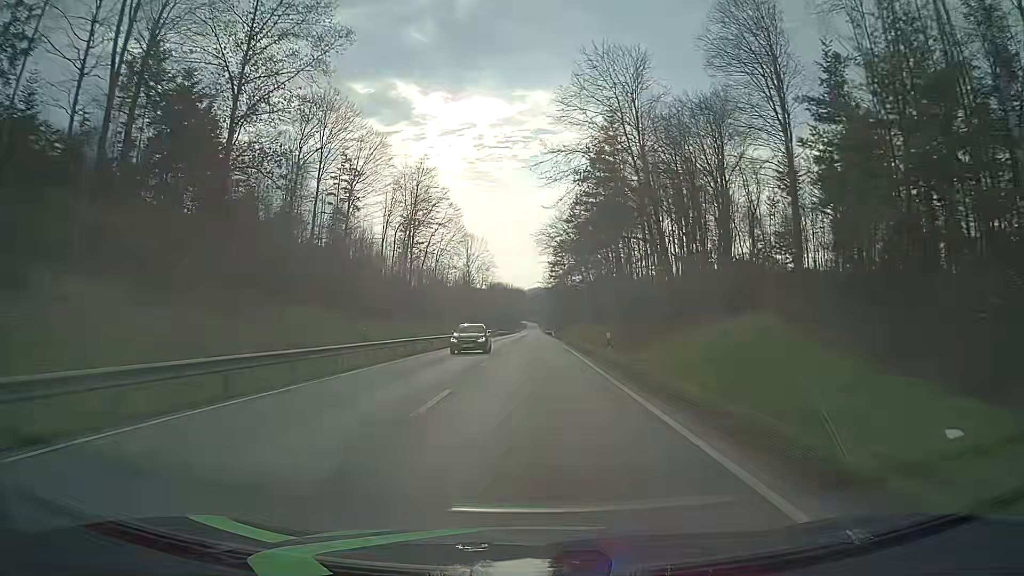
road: primary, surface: asphalt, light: Day
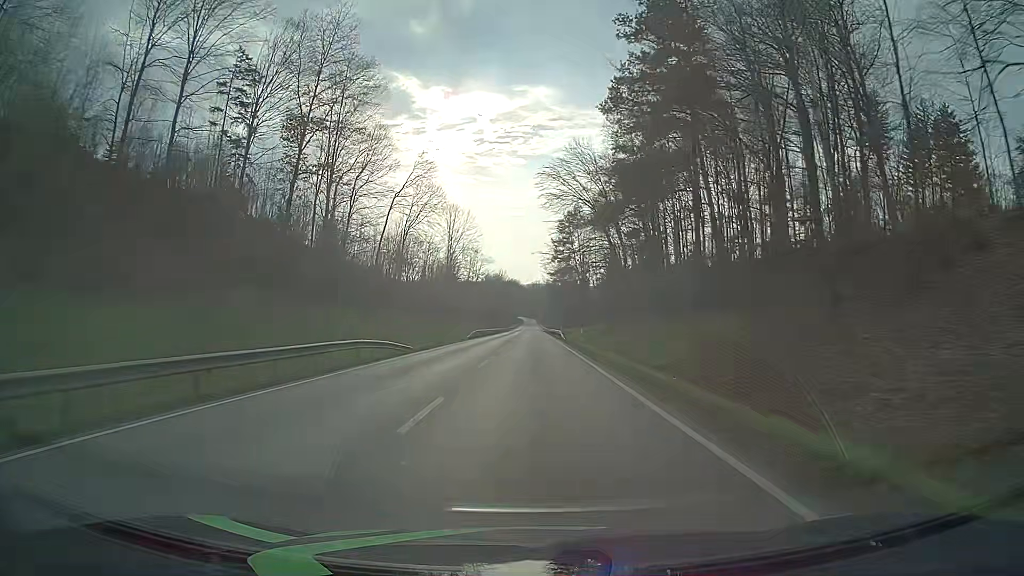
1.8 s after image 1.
(0.0, +37.6) m; 0°
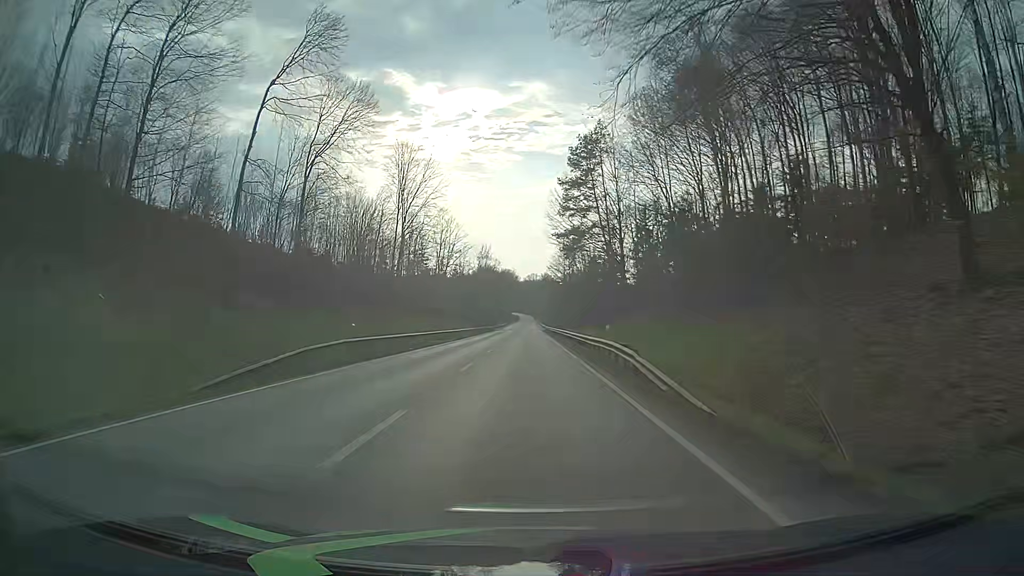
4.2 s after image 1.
(+0.2, +50.3) m; 0°
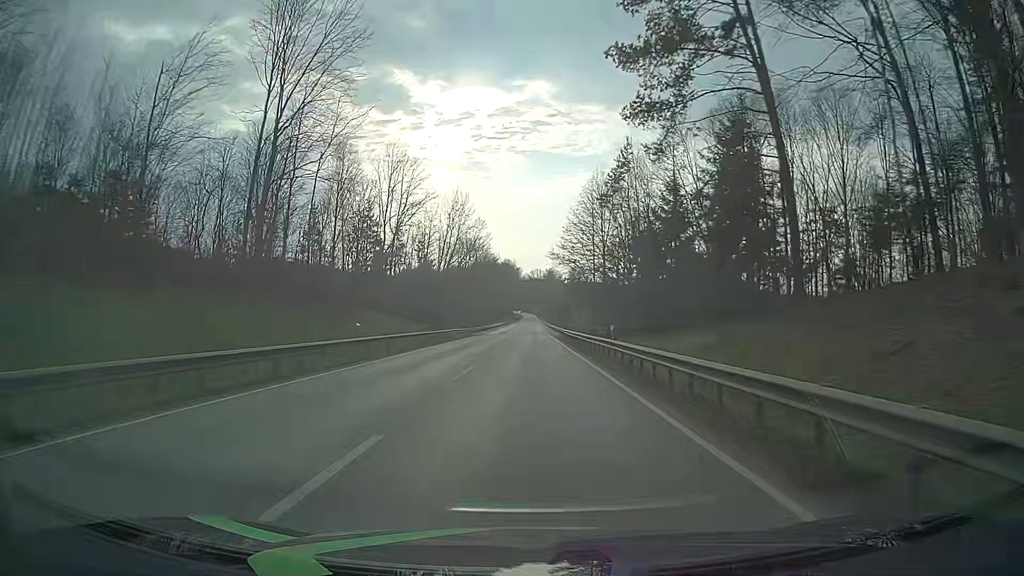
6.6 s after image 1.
(-0.3, +50.2) m; -1°
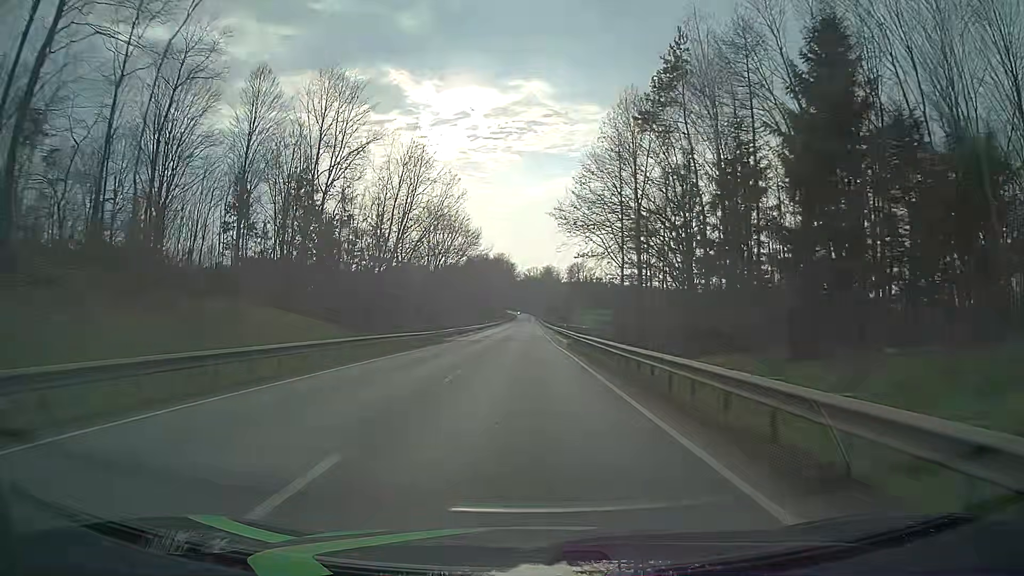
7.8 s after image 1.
(+0.2, +25.1) m; +1°
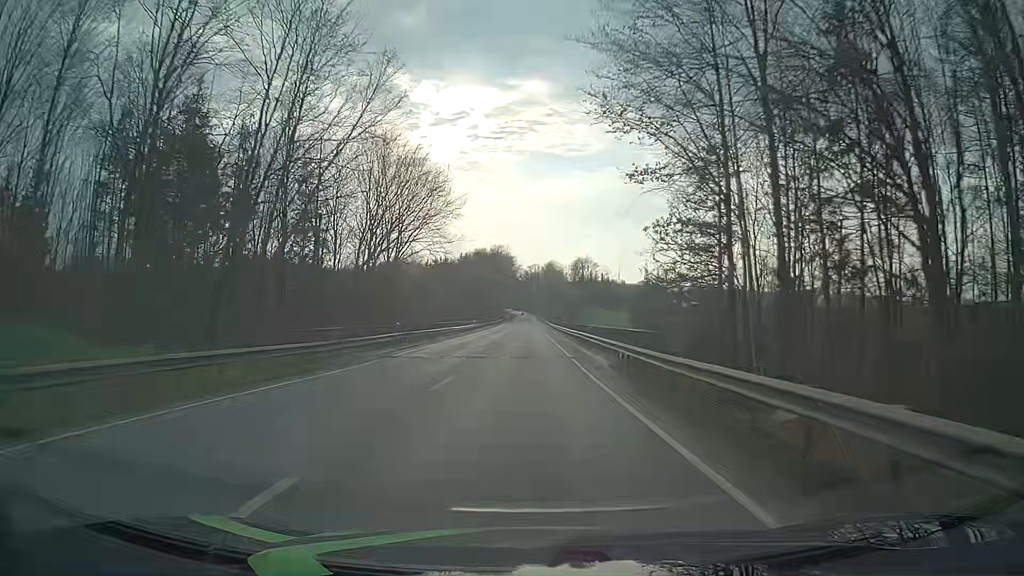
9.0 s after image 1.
(0.0, +25.1) m; 0°
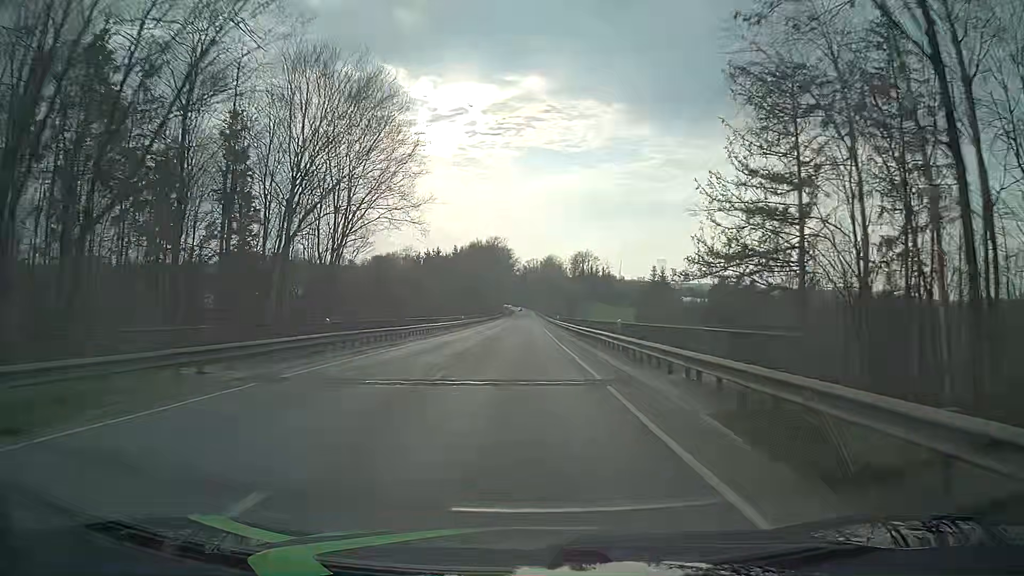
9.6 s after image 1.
(0.0, +12.5) m; 0°
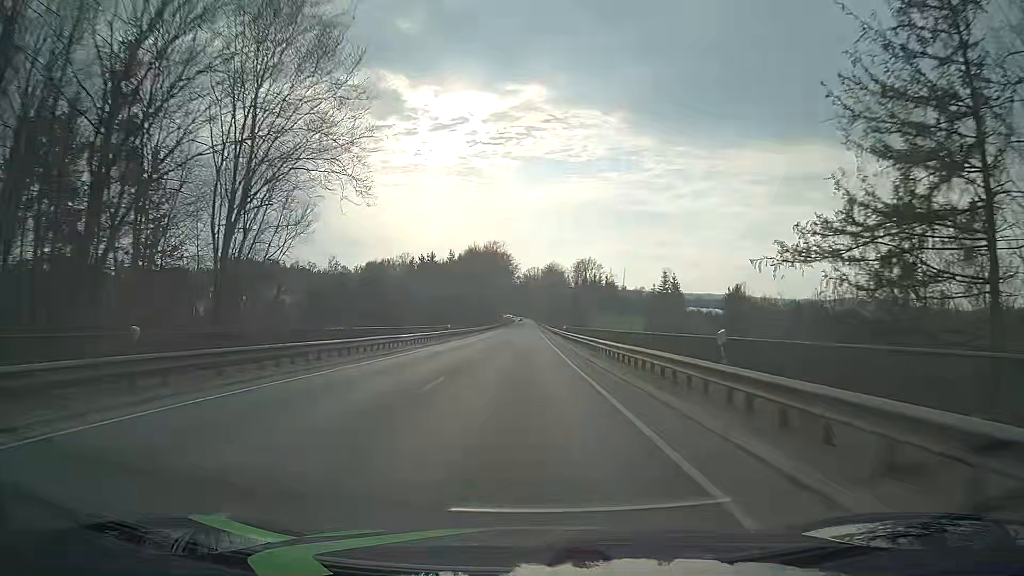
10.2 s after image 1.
(0.0, +12.5) m; 0°
(0, +10) (0, +20) (0, +30) (0, +40) (0, +50) (0, +60) (0, +70) (-1, +80) (-1, +90) (-1, +100) m
